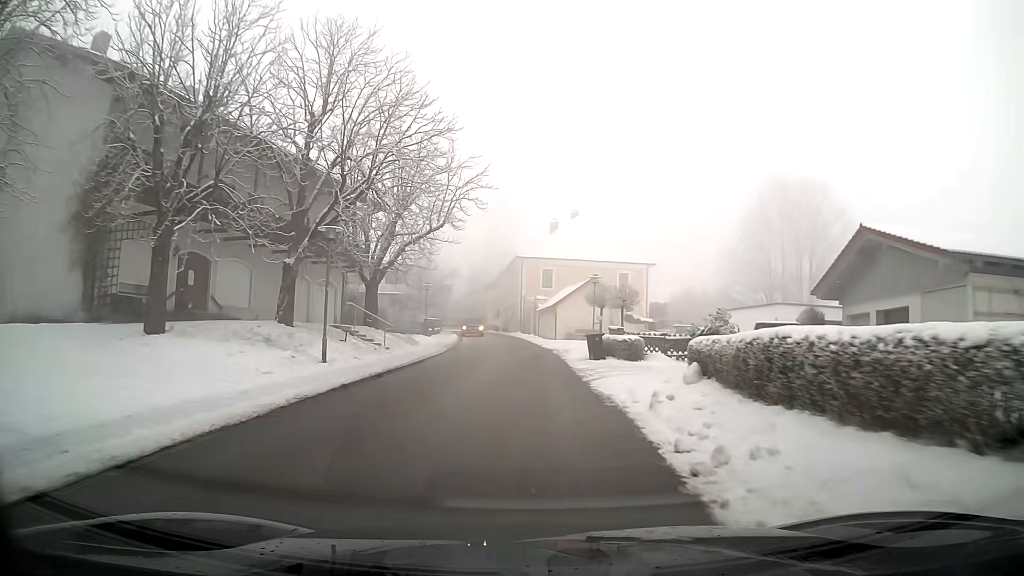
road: tertiary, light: Day
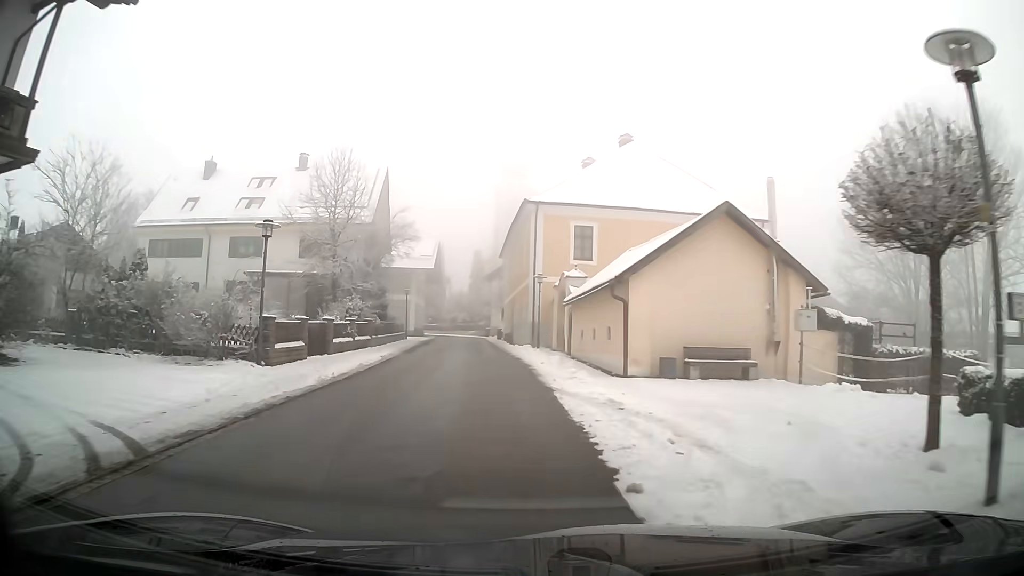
(-0.3, +30.7) m; -3°
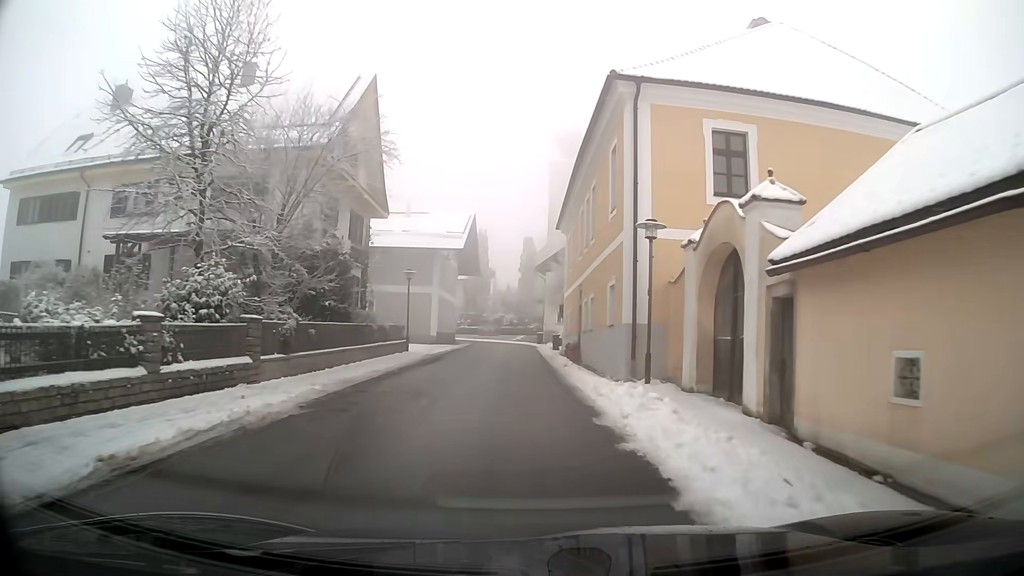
(-0.8, +18.4) m; -4°
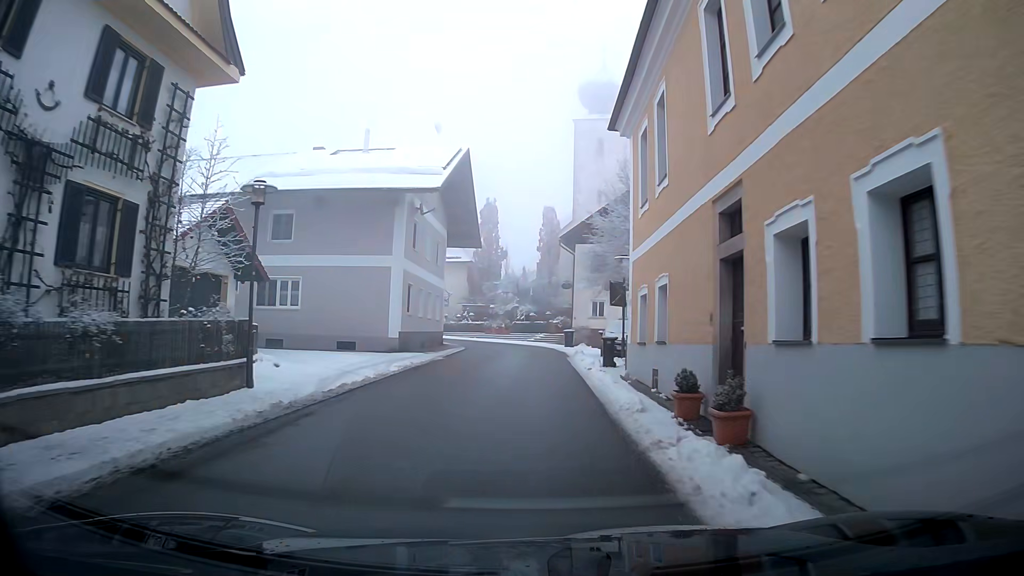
(-0.3, +19.1) m; -1°
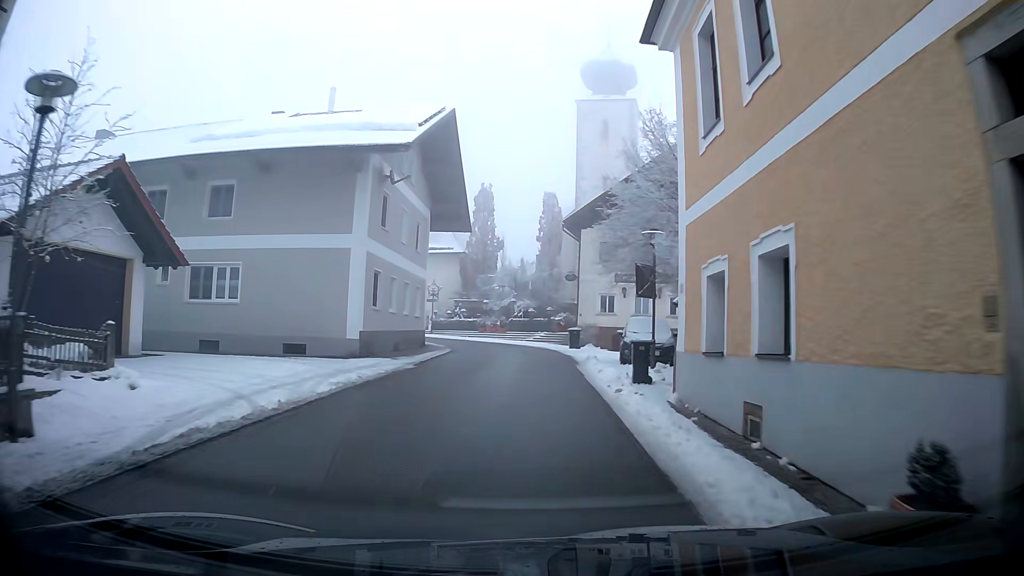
(0.0, +6.2) m; 0°
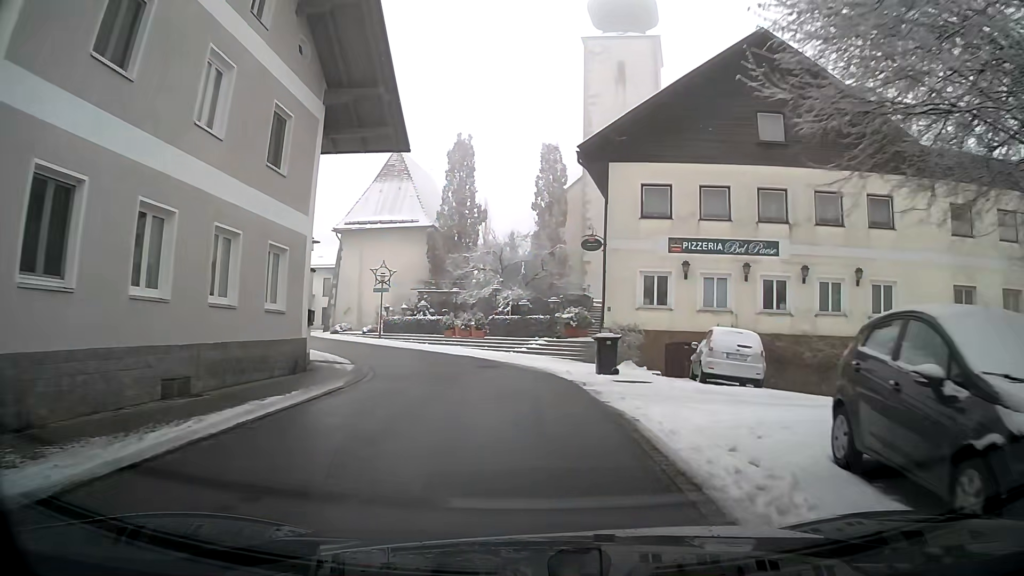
(+0.2, +16.9) m; +1°
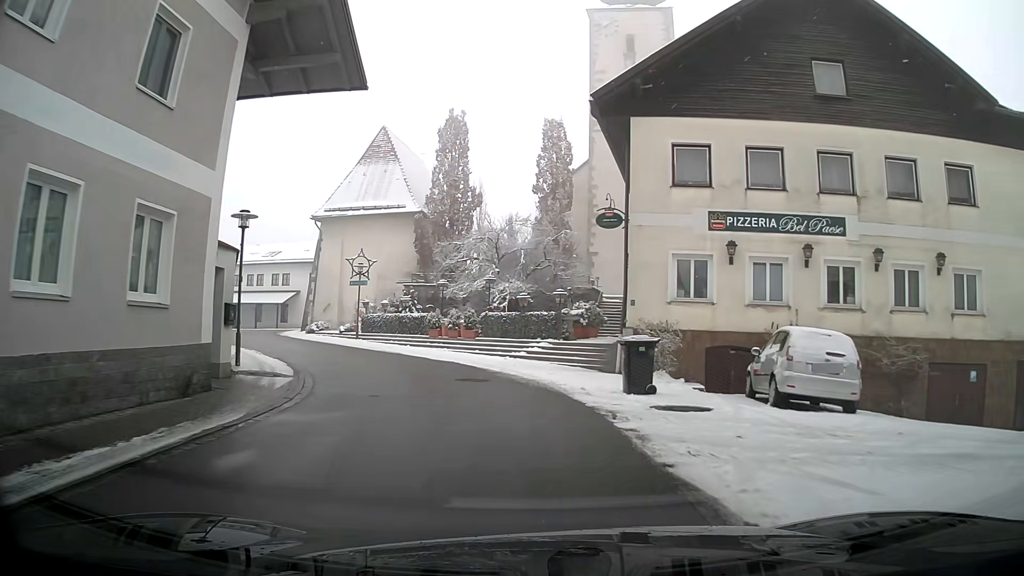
(0.0, +5.2) m; -1°
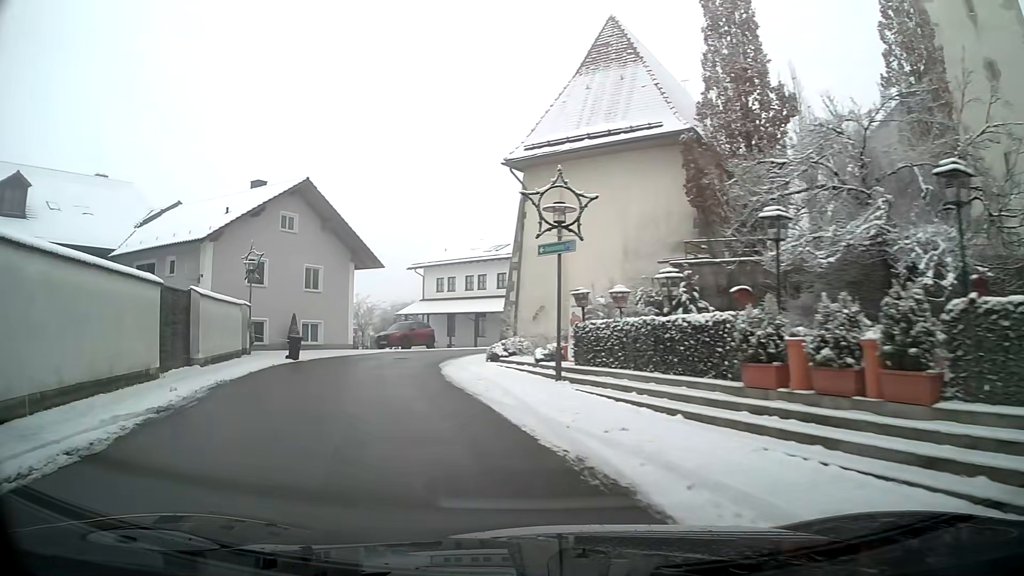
(-3.6, +18.7) m; -28°
(-1, +10) (-3, +20) (-1, +30) (+3, +38) (+10, +46) (+17, +53) (+25, +59) (+32, +66) (+40, +72) (+47, +79) m
